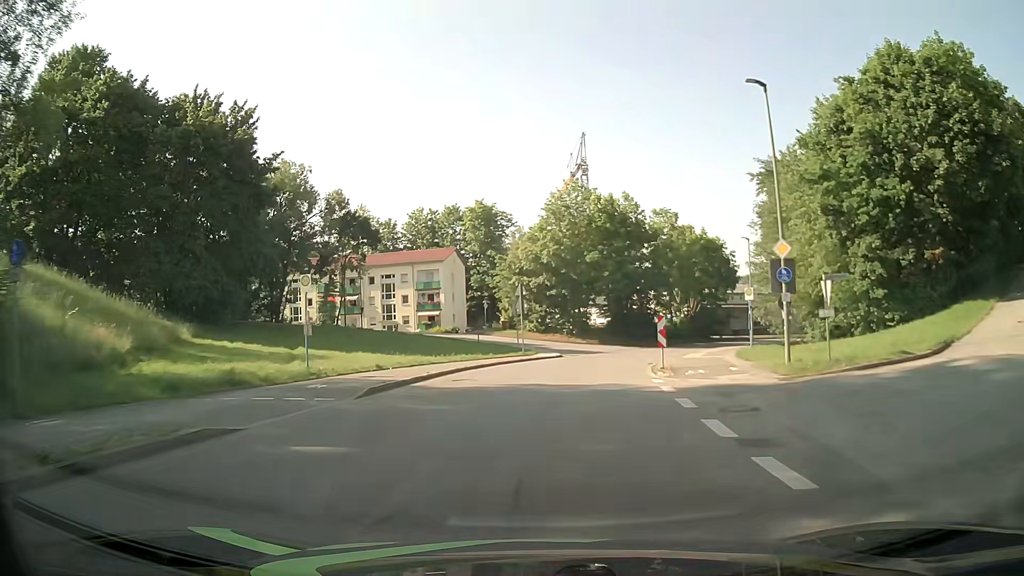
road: unclassified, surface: asphalt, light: Day
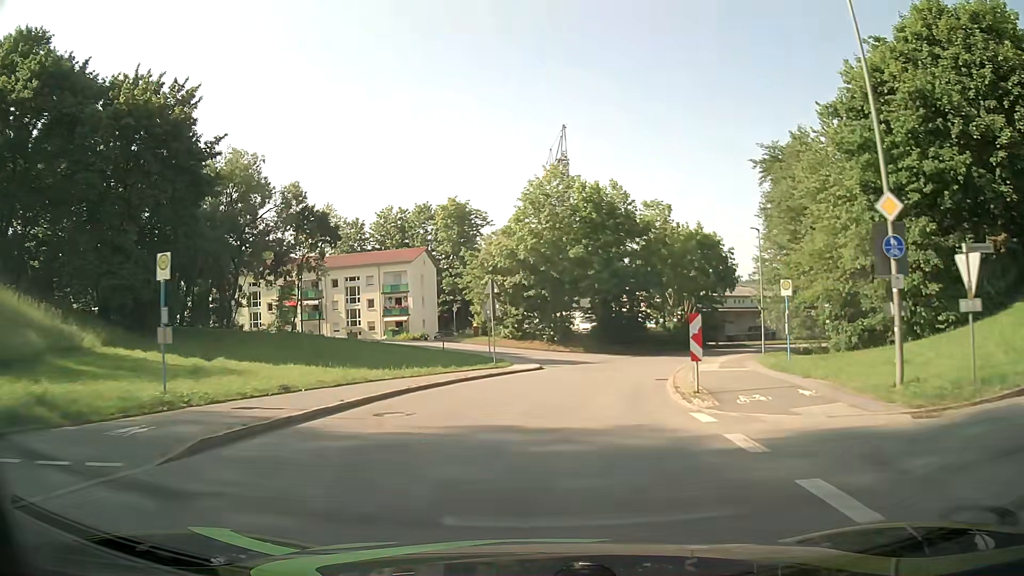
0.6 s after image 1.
(+0.1, +7.3) m; +1°
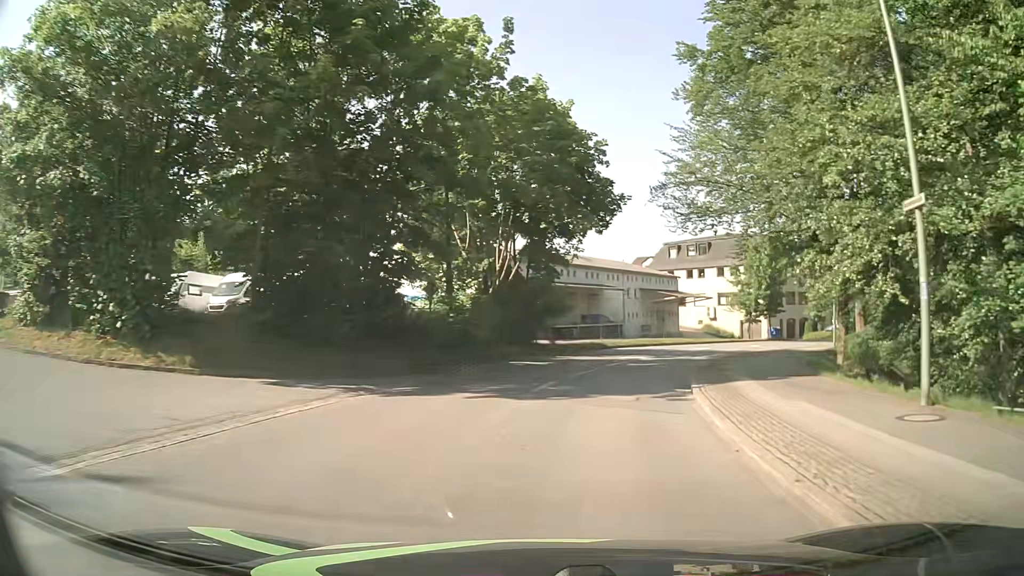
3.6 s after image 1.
(+5.8, +34.8) m; +20°
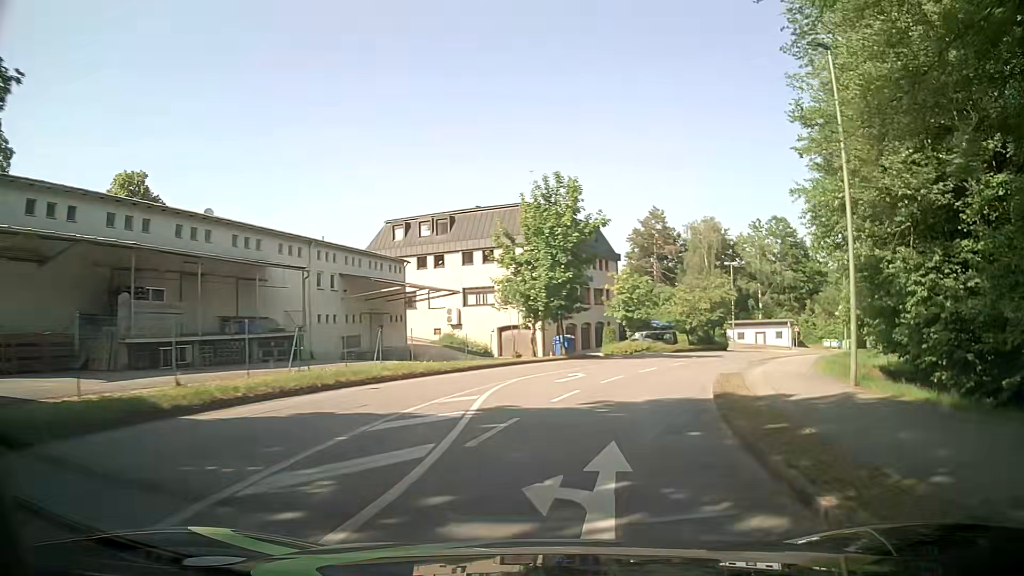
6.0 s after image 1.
(+5.0, +26.8) m; +23°
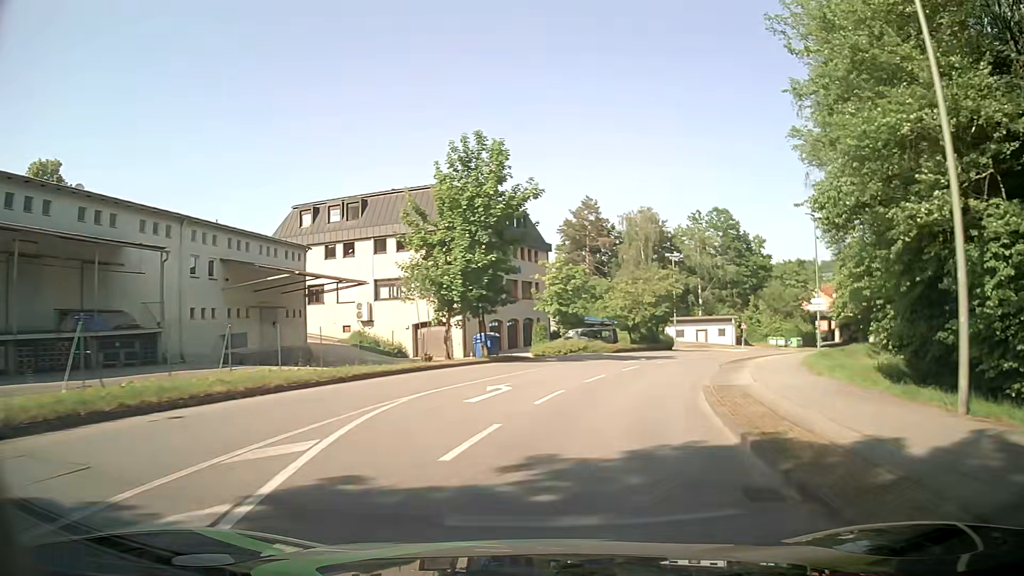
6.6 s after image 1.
(+0.3, +6.8) m; +6°
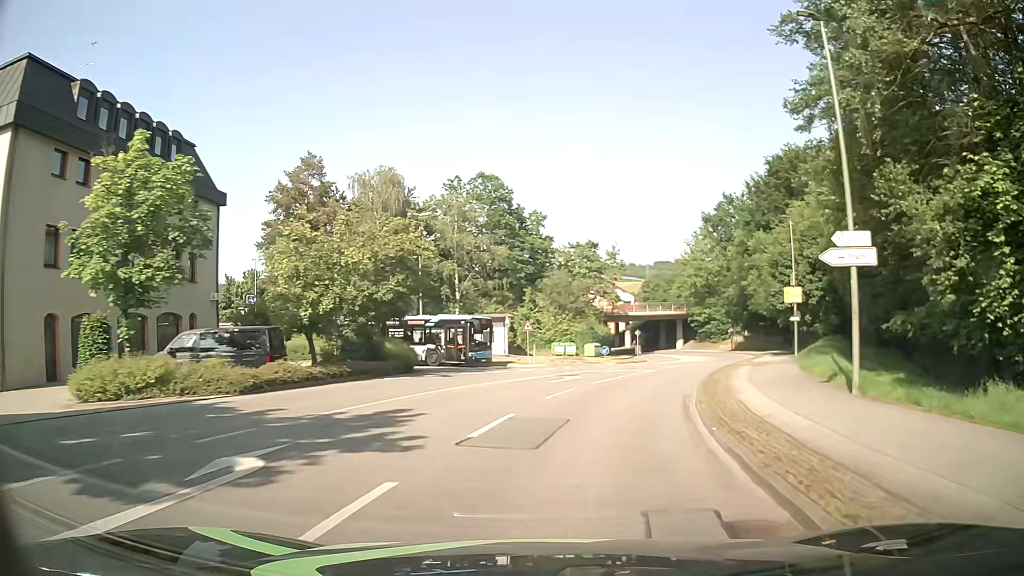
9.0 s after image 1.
(+5.5, +27.2) m; +21°
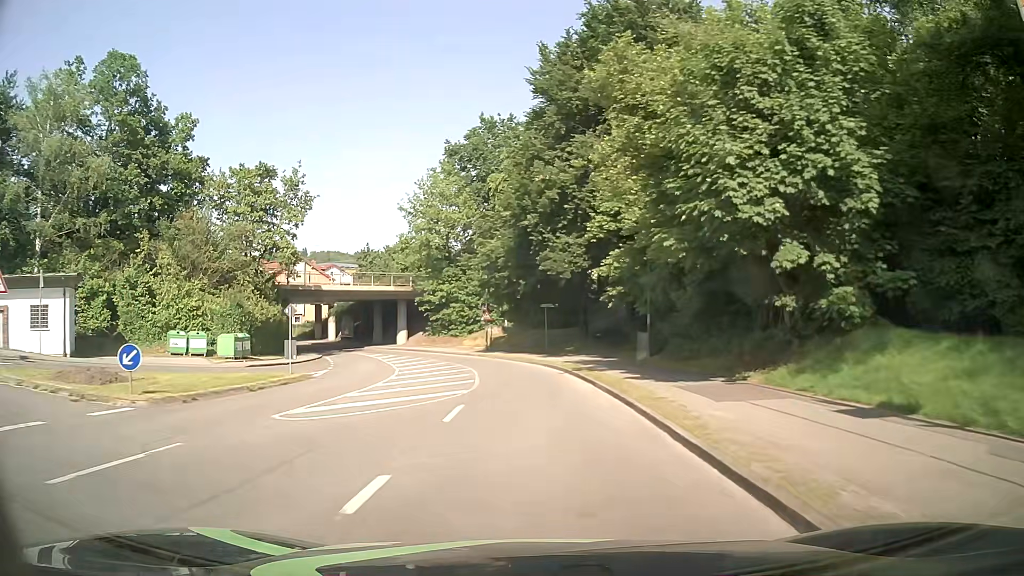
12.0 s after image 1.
(+7.9, +34.4) m; +23°
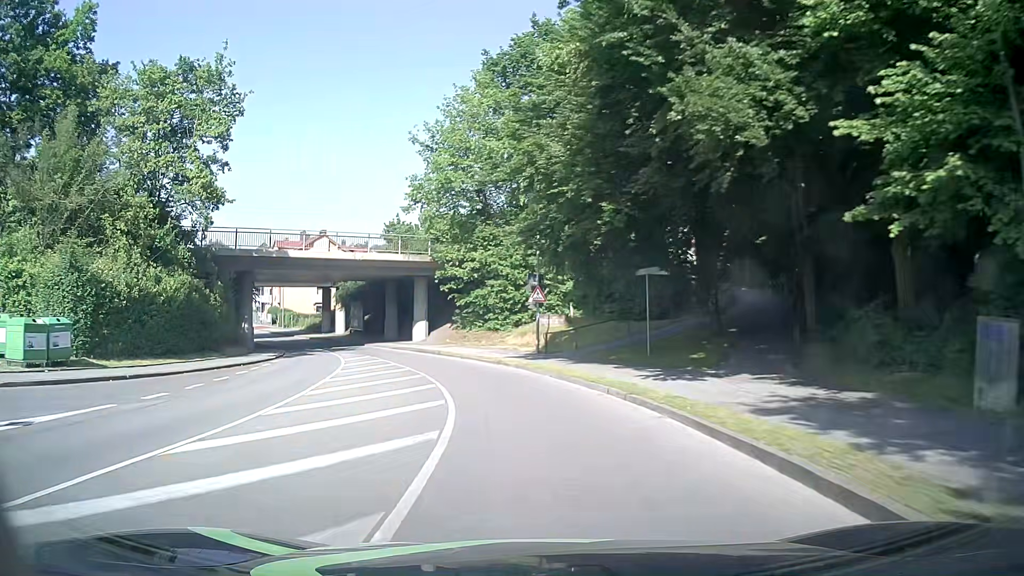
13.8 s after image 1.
(-0.8, +22.1) m; -6°
(0, +10) (-2, +20) (-5, +29) (-9, +39) (-13, +47) (-20, +55) (-25, +64) (-31, +72) (-37, +80) (-42, +88) m
